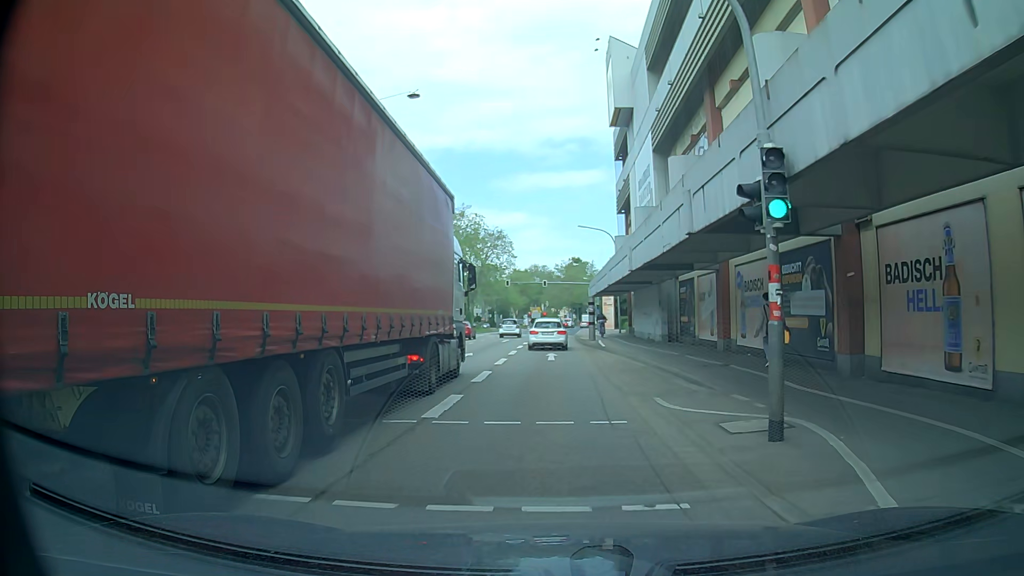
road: primary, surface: asphalt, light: Day
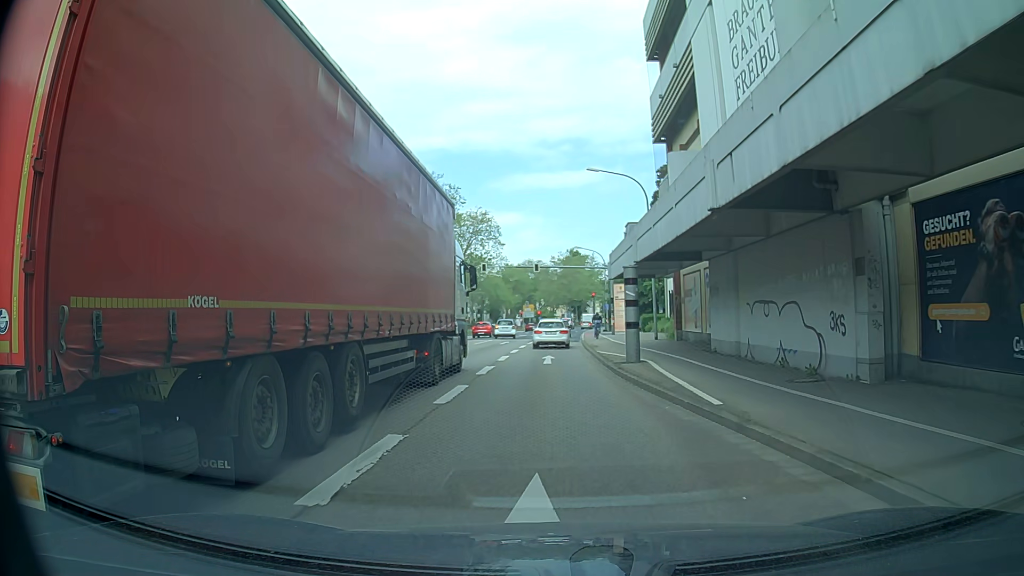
(0.0, +22.4) m; +1°
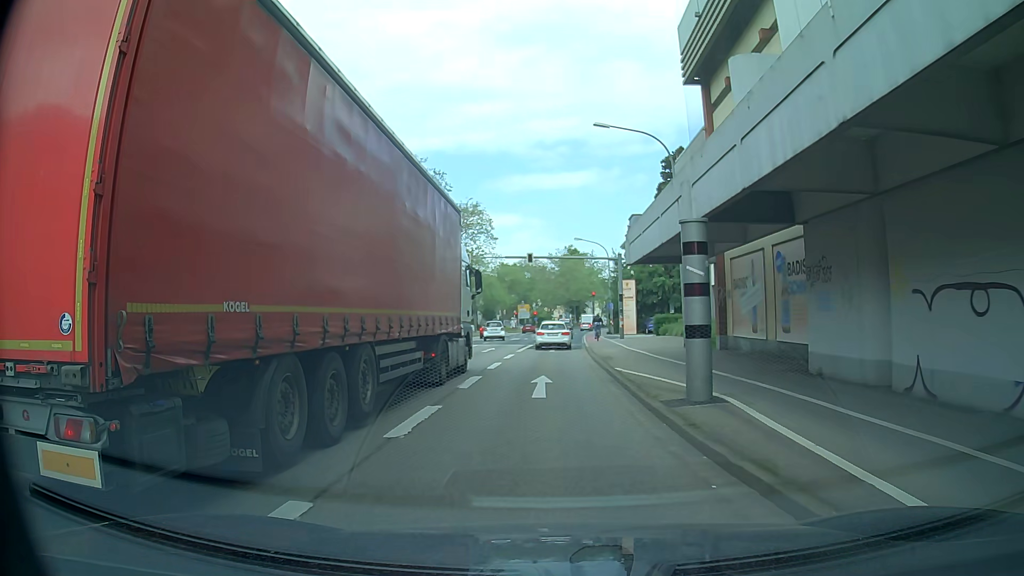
(0.0, +9.0) m; -1°
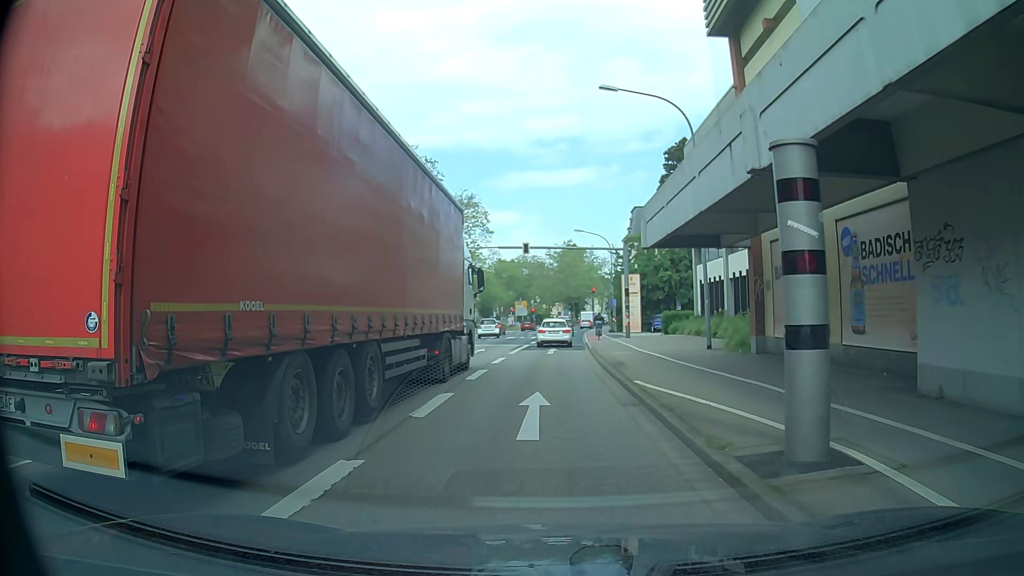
(0.0, +4.5) m; +1°
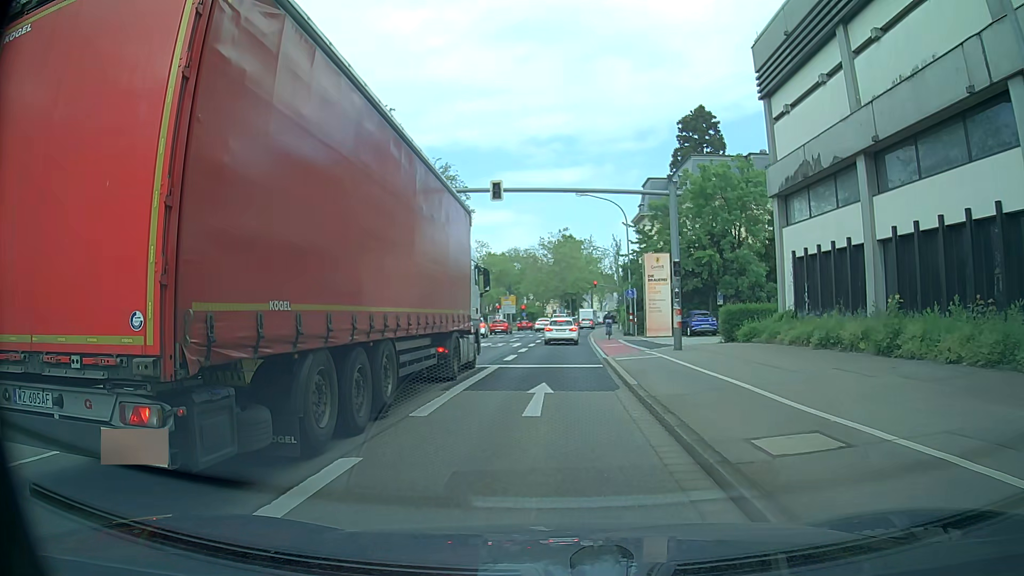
(-0.1, +17.9) m; 0°
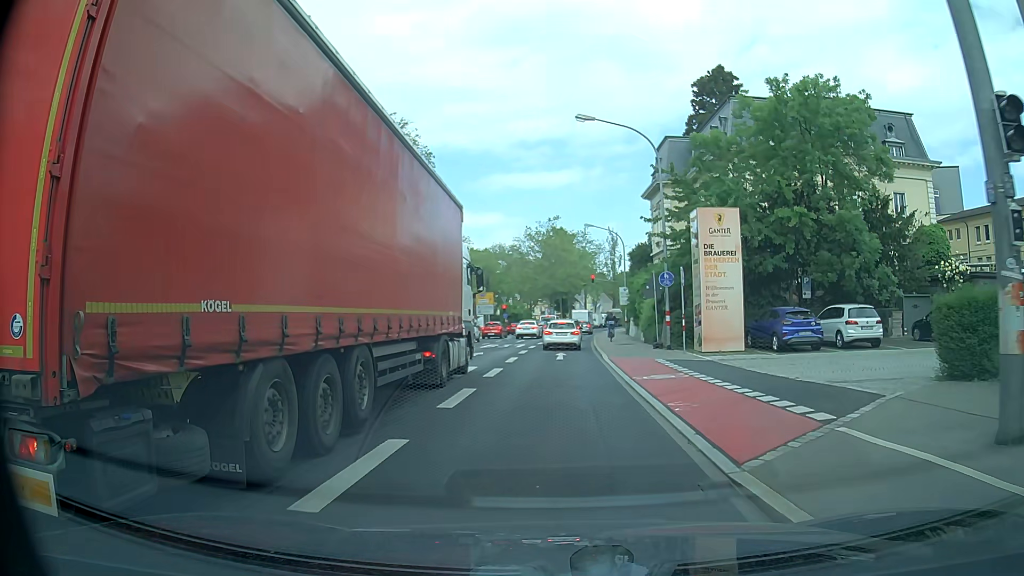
(0.0, +18.0) m; 0°
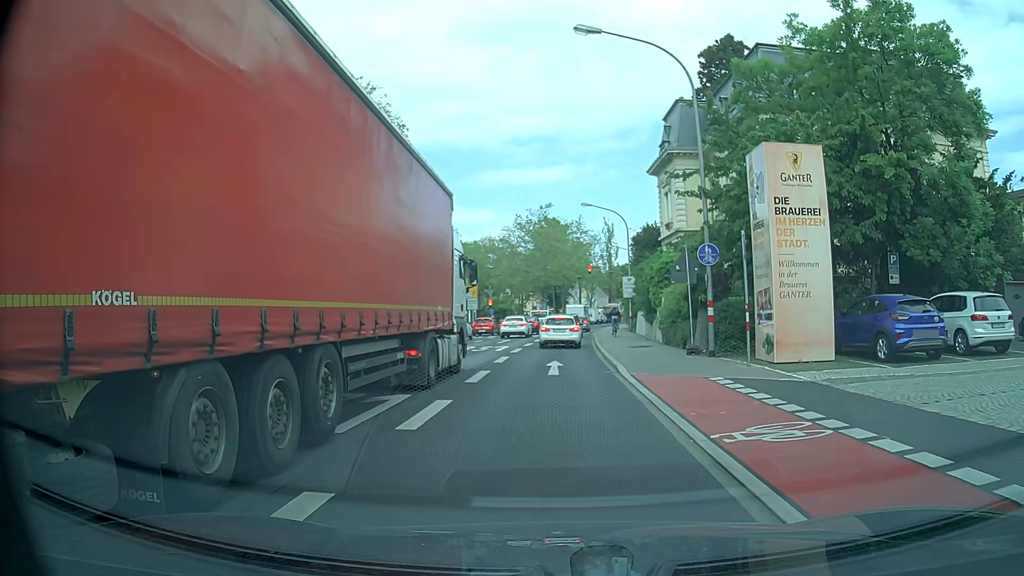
(+0.2, +8.5) m; 0°
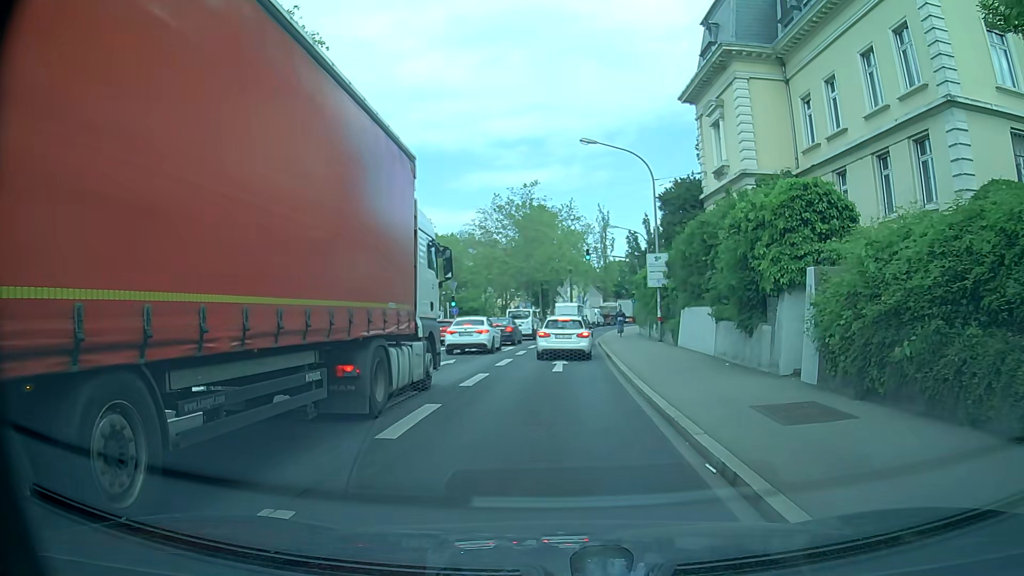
(+0.6, +18.3) m; +3°
(0, +10) (0, +20) (0, +30) (+1, +40) (+2, +50) (+3, +60) (+4, +70) (+6, +80) (+8, +89) (+11, +99) m
